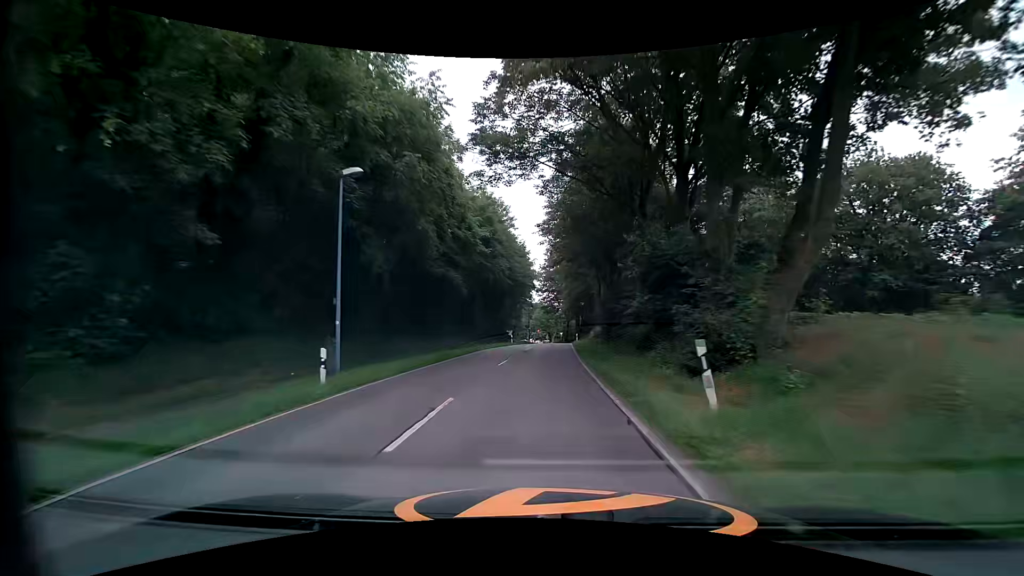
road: tertiary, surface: asphalt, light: Day
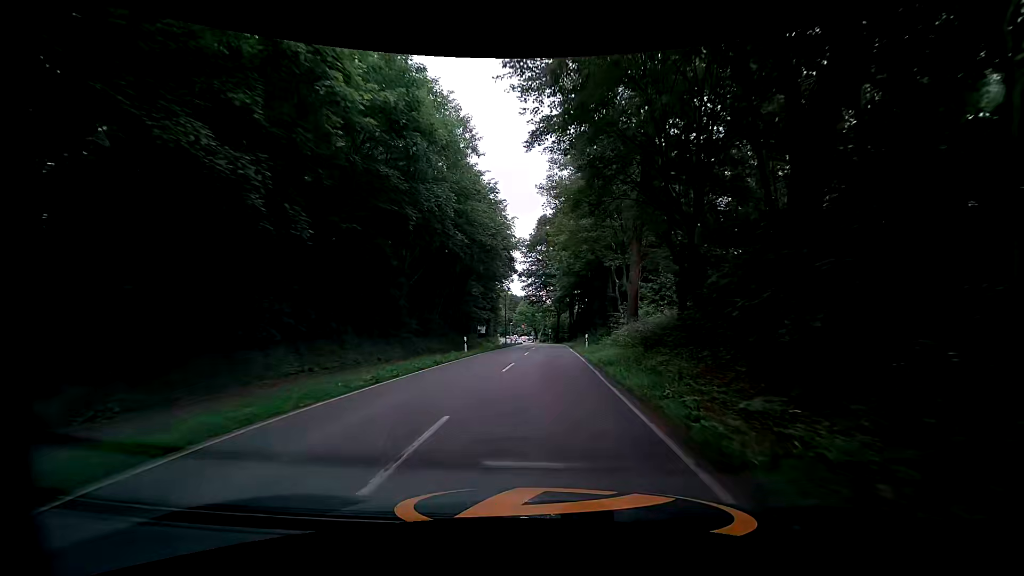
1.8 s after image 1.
(+0.3, +25.8) m; +2°
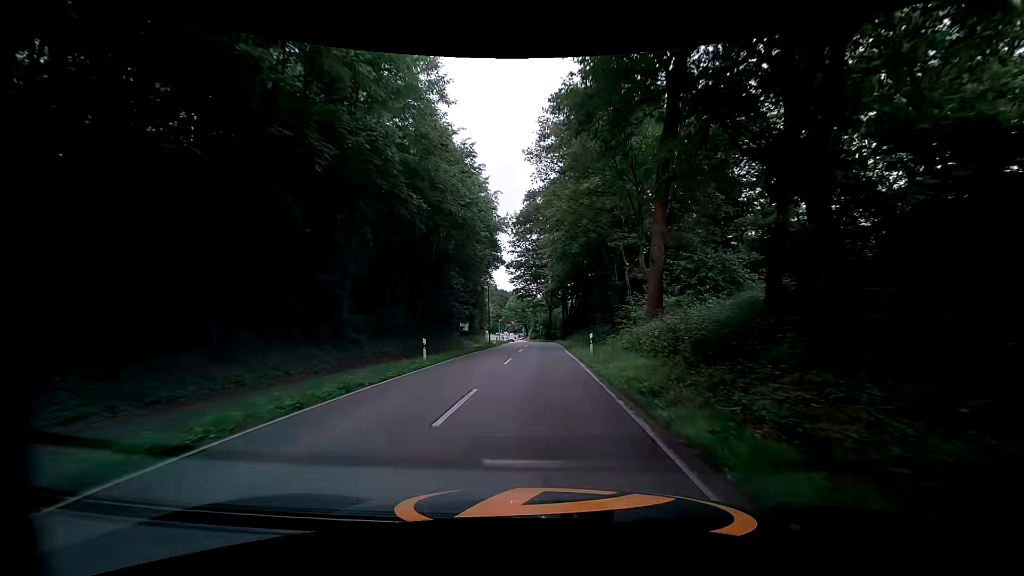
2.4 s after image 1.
(+0.1, +8.2) m; +1°
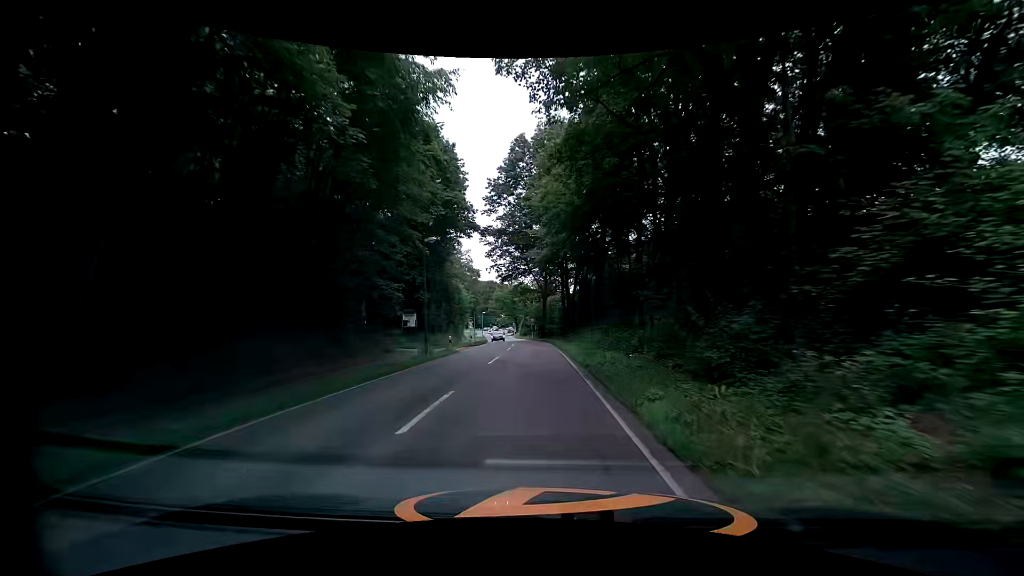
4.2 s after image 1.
(+0.2, +24.3) m; +1°
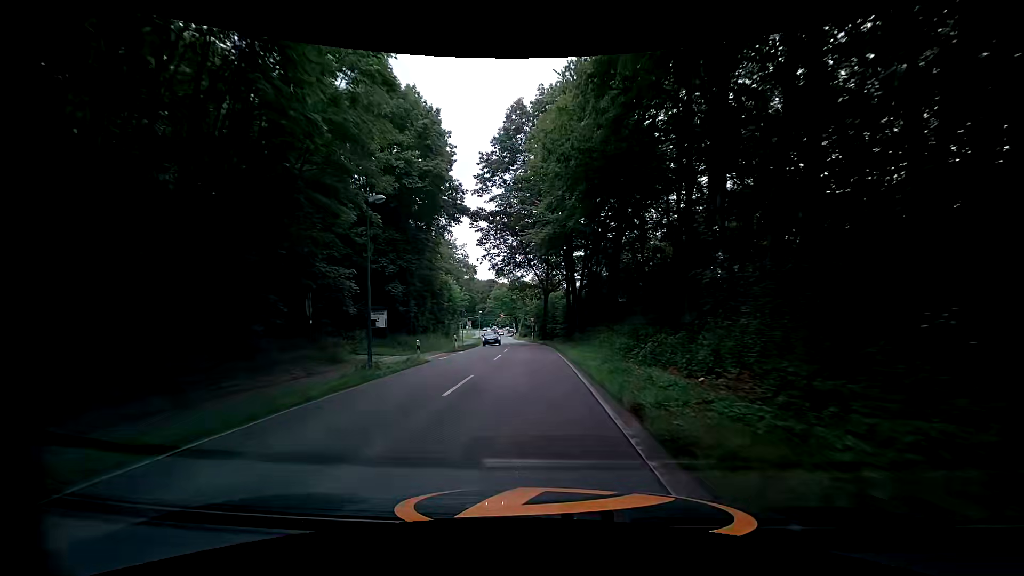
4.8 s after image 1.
(0.0, +8.3) m; +1°
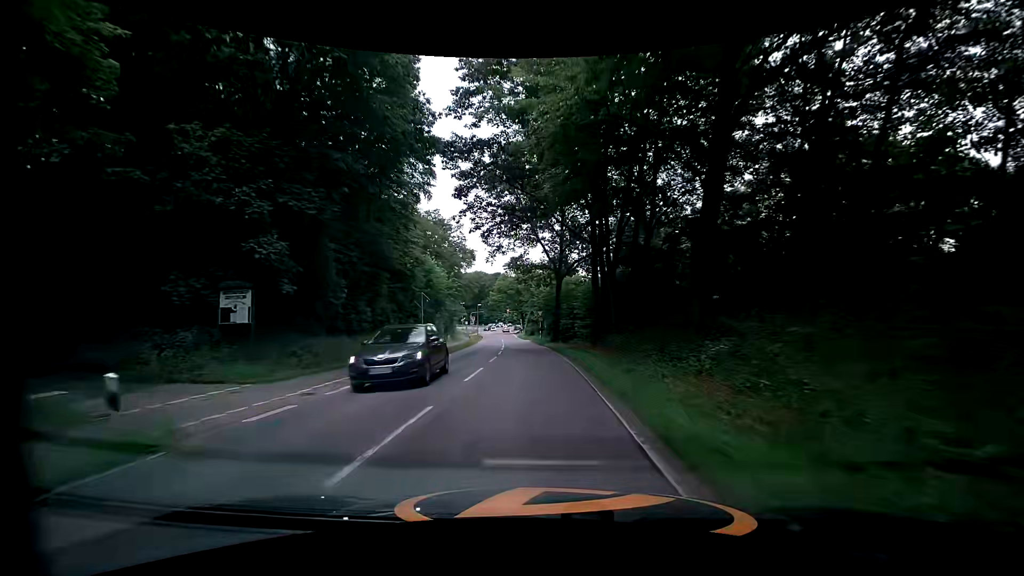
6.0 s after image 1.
(-0.6, +16.9) m; -3°
